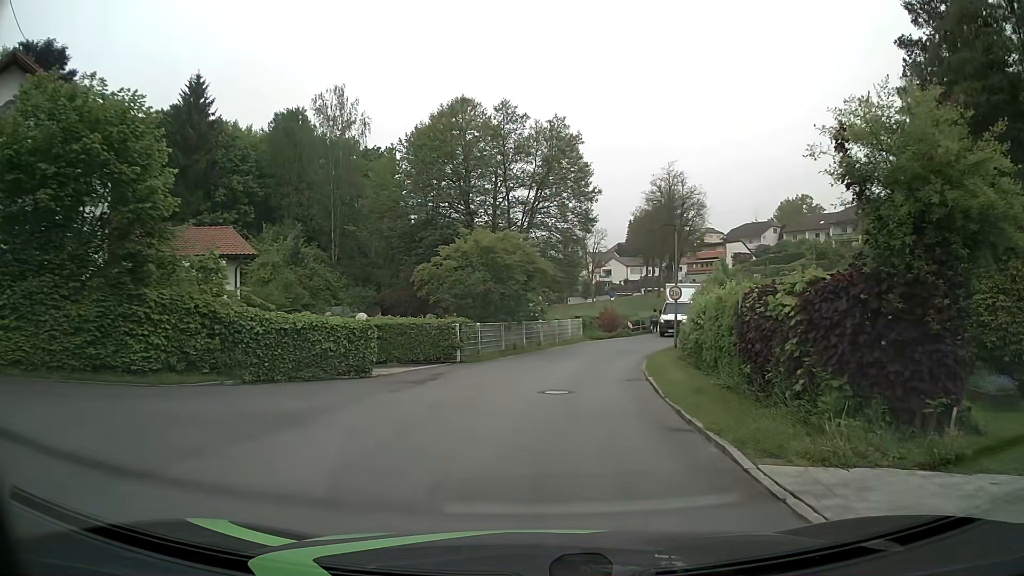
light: Day
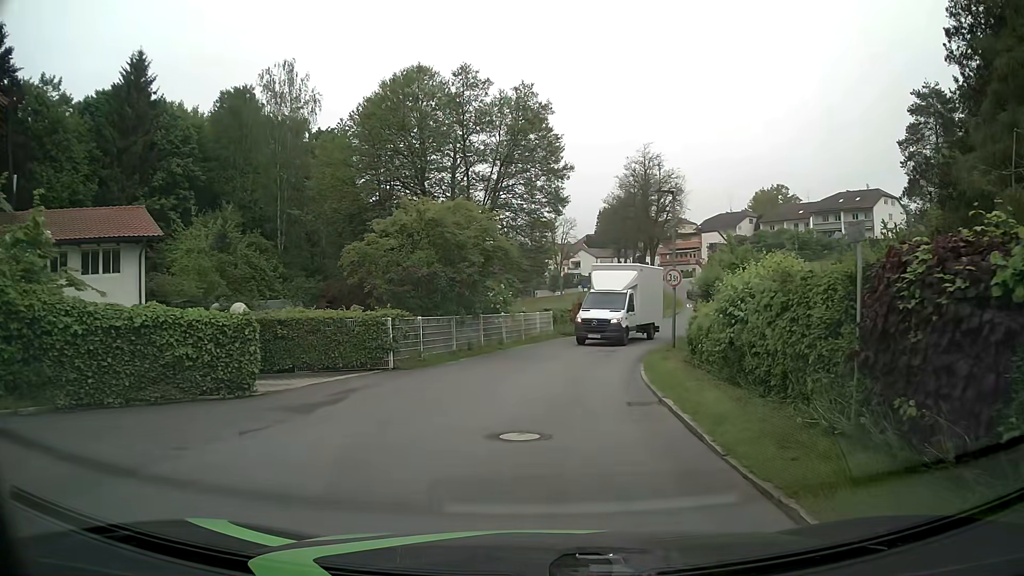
(+0.2, +5.6) m; +4°
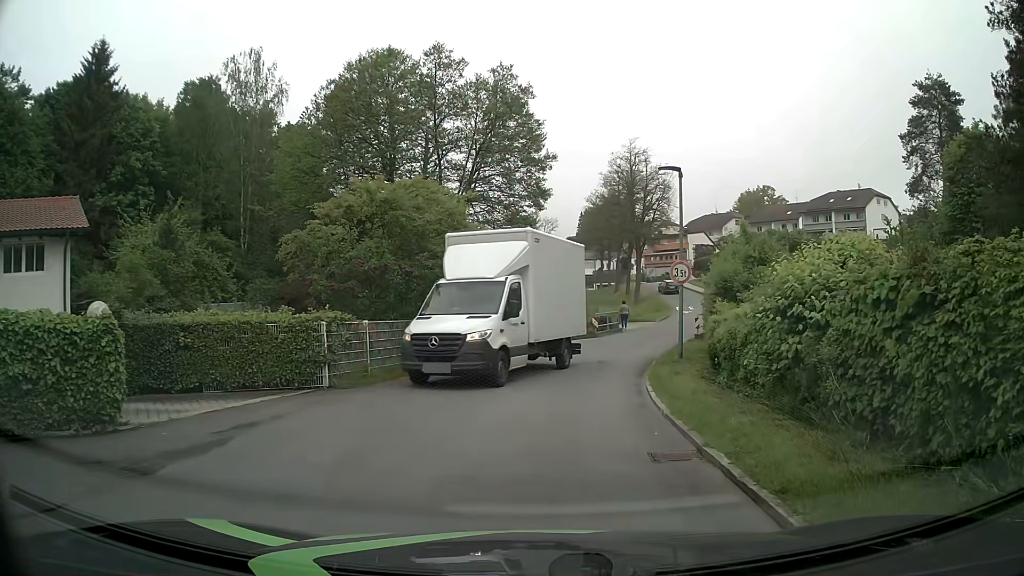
(0.0, +3.6) m; +1°
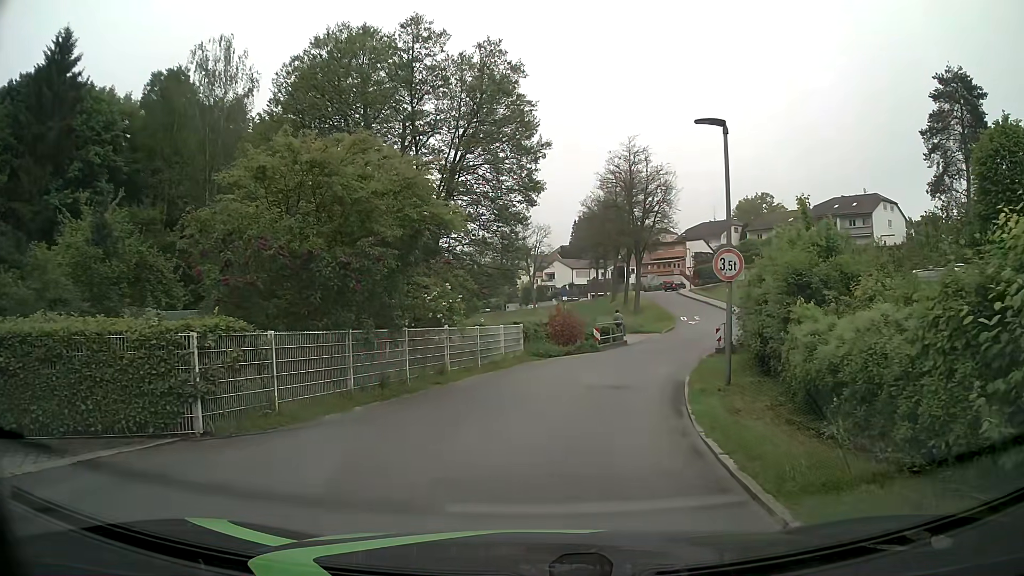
(0.0, +5.3) m; 0°
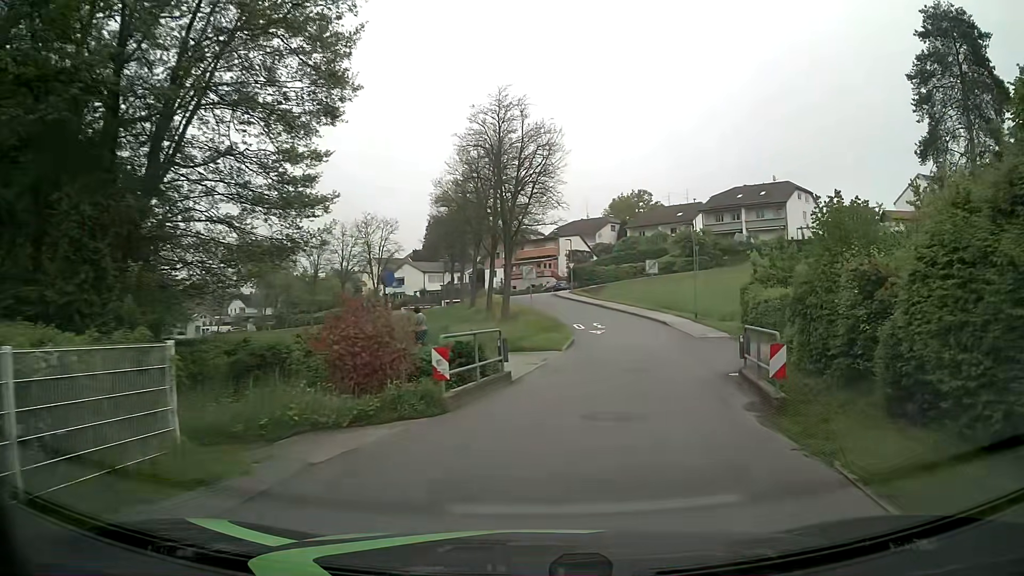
(+1.6, +17.8) m; +13°
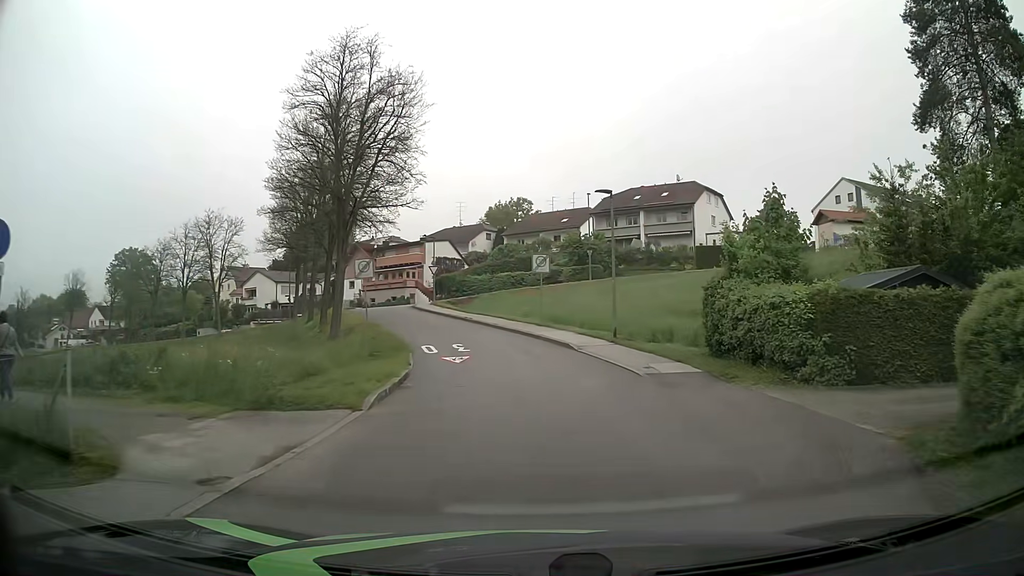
(+1.3, +13.2) m; +10°
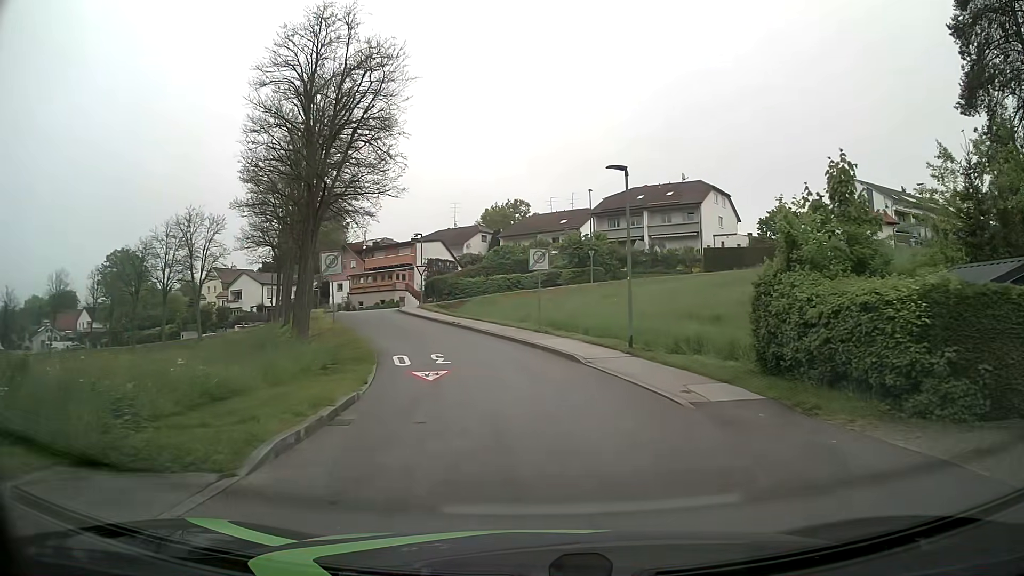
(0.0, +4.5) m; 0°
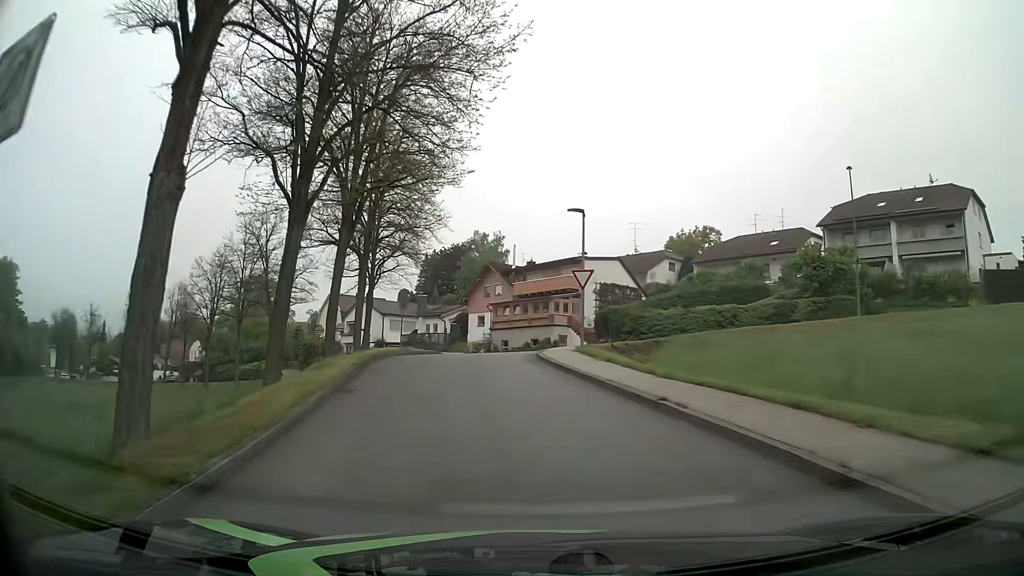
(-2.8, +22.1) m; -15°
(-1, +10) (-2, +20) (-1, +30) (+2, +39) (-2, +48) (-9, +55) (-17, +61) (-24, +68) (-32, +74) (-40, +80) m
